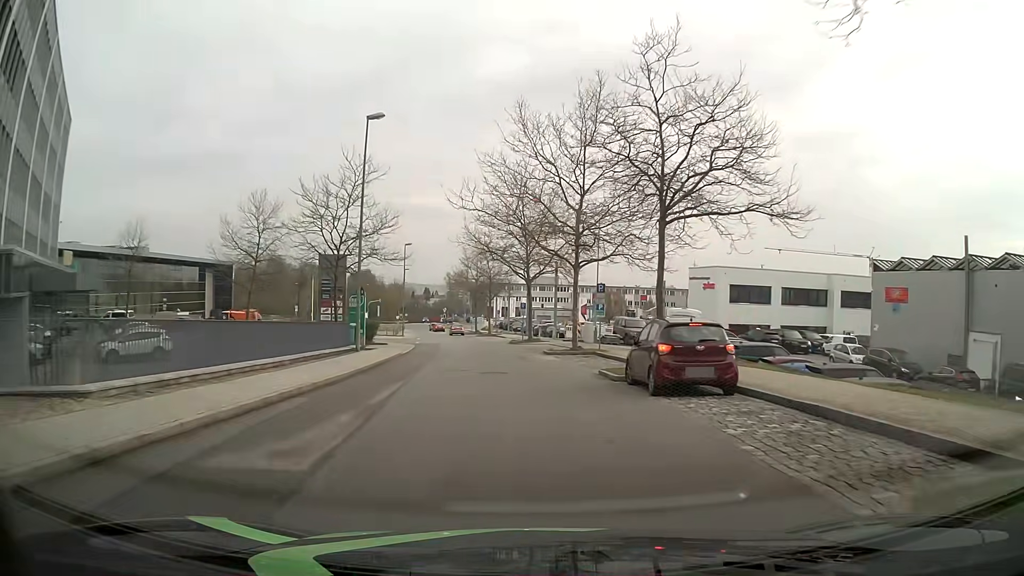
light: Day
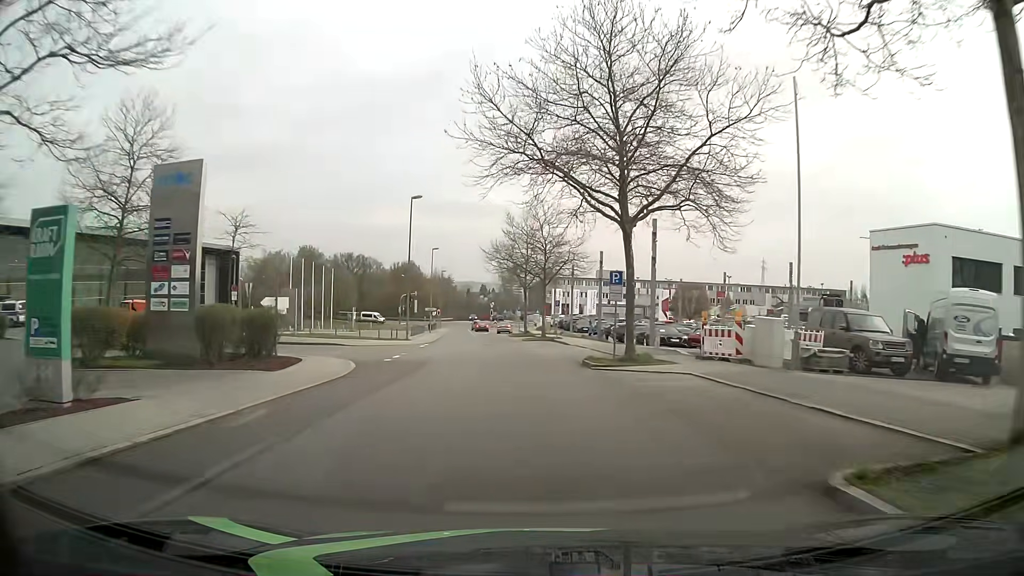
(-1.1, +27.1) m; -5°
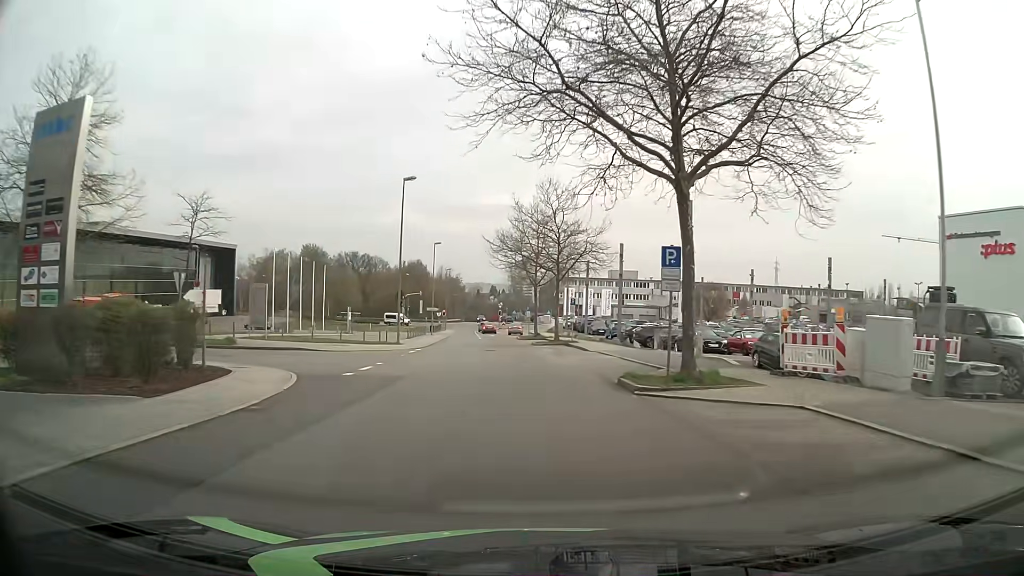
(0.0, +6.7) m; 0°
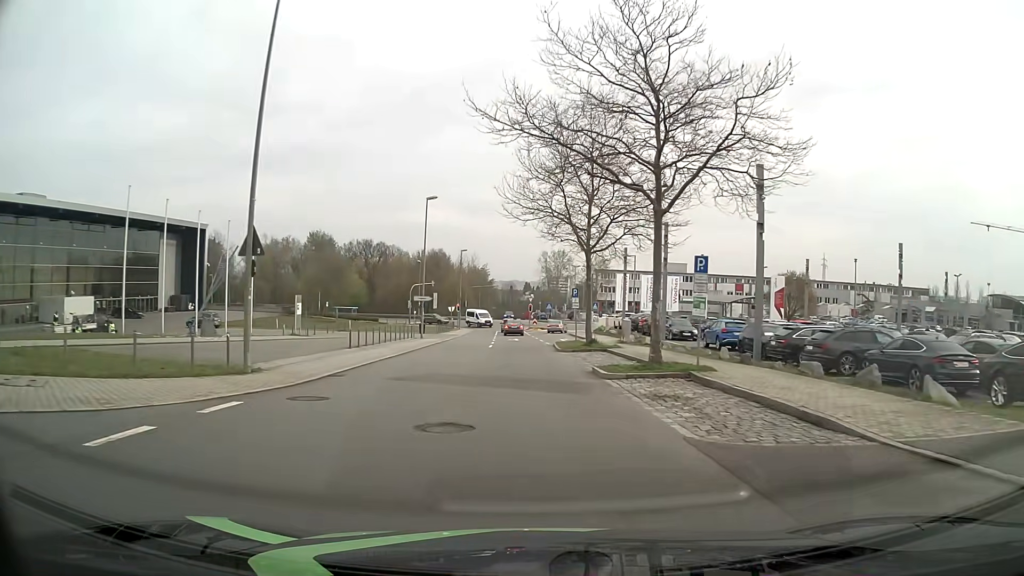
(-0.9, +25.9) m; -3°
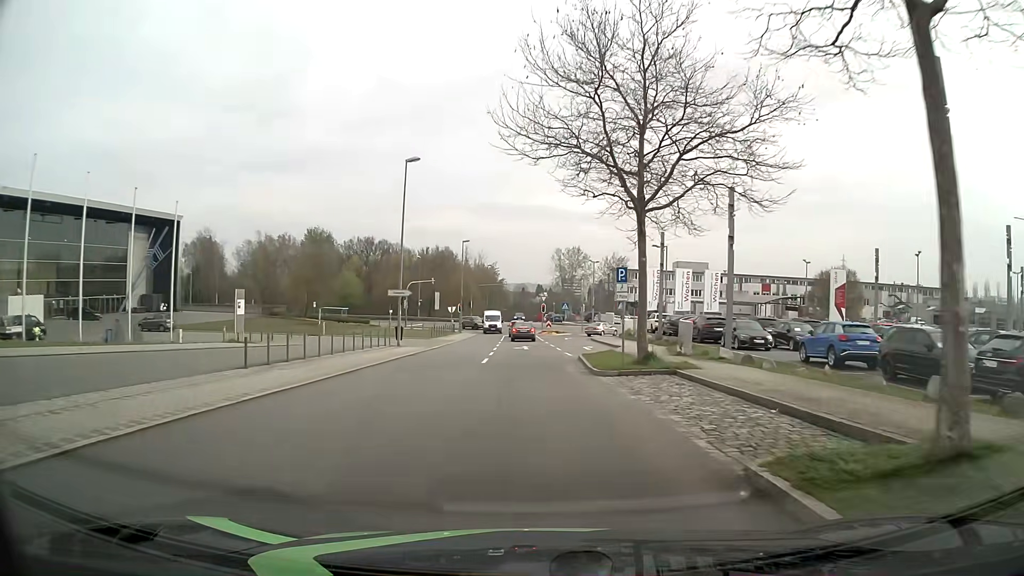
(-0.2, +12.2) m; -1°
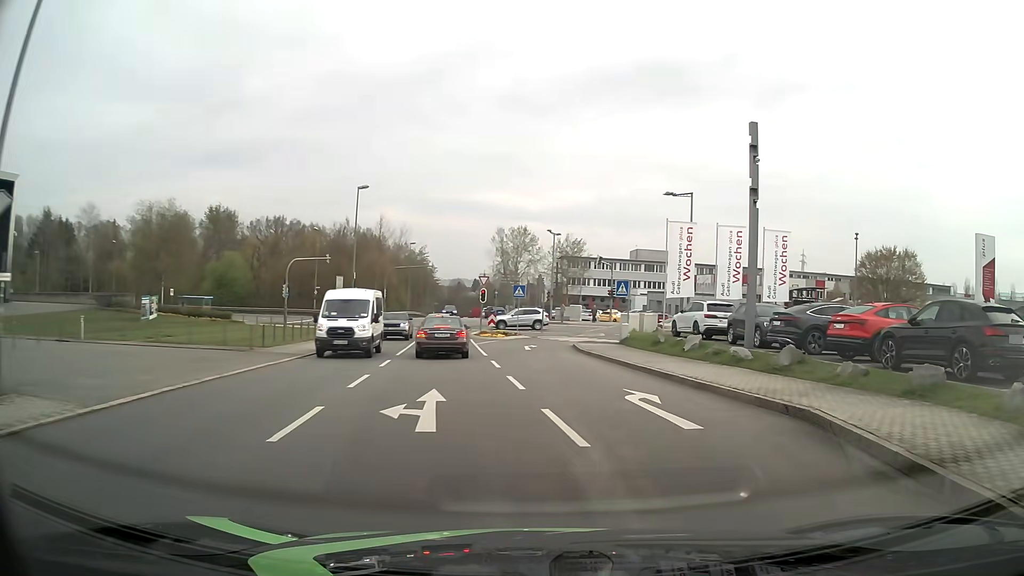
(-0.2, +27.7) m; +5°
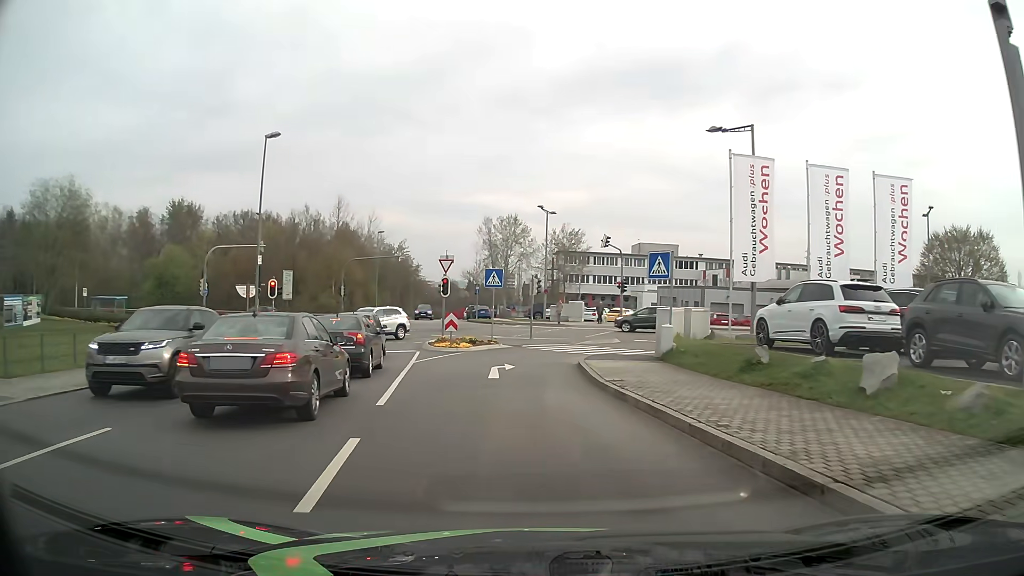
(+0.6, +14.6) m; 0°
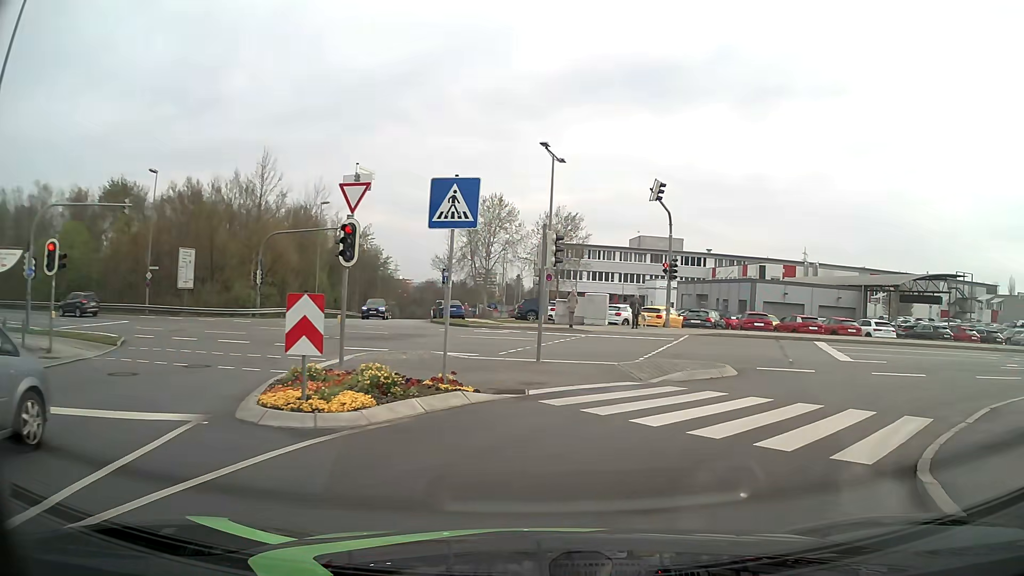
(-0.7, +18.9) m; +1°
(+3, +9) (+11, +14) (+21, +13) (+31, +10) (+40, +6) (+50, +3) (+59, 0) (+69, -2) (+79, -3) (+89, -3) m
